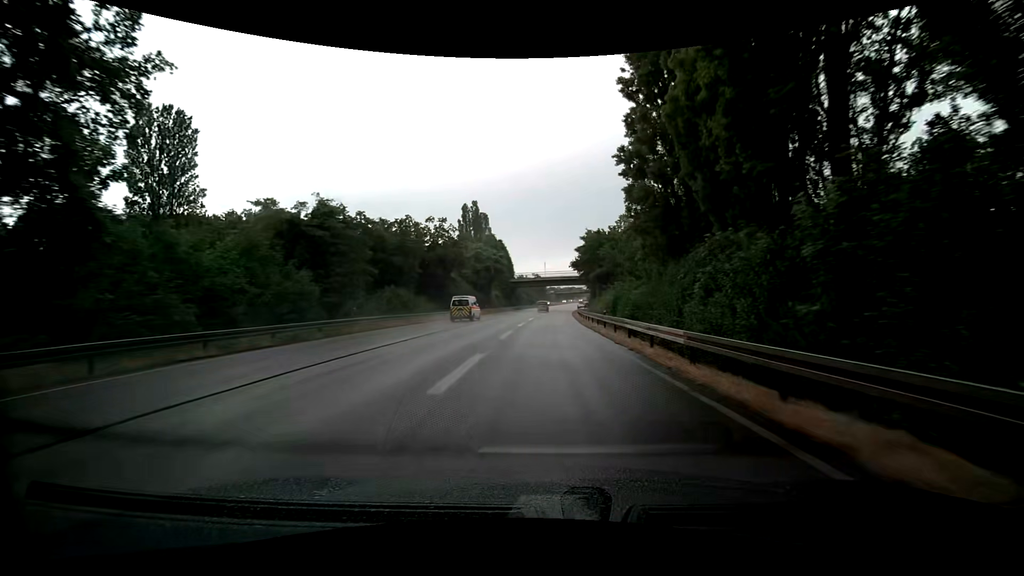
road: trunk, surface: asphalt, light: Day
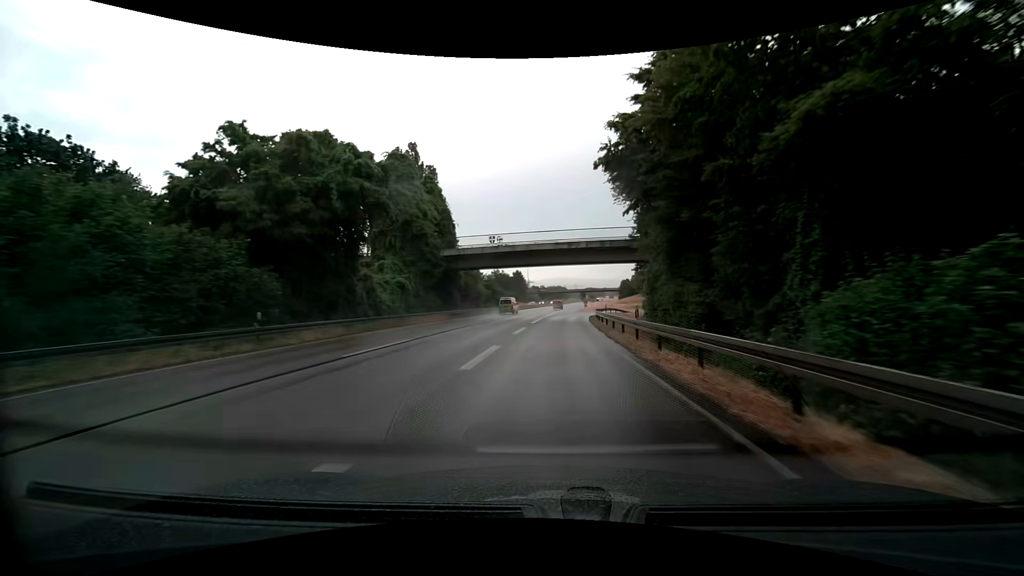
(+1.5, +57.0) m; +3°
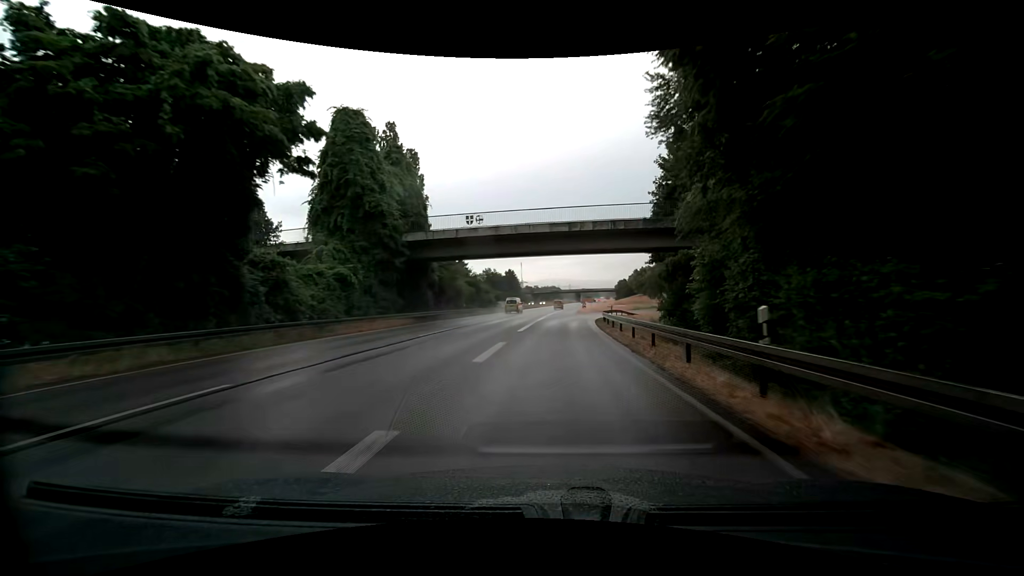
(0.0, +10.8) m; 0°
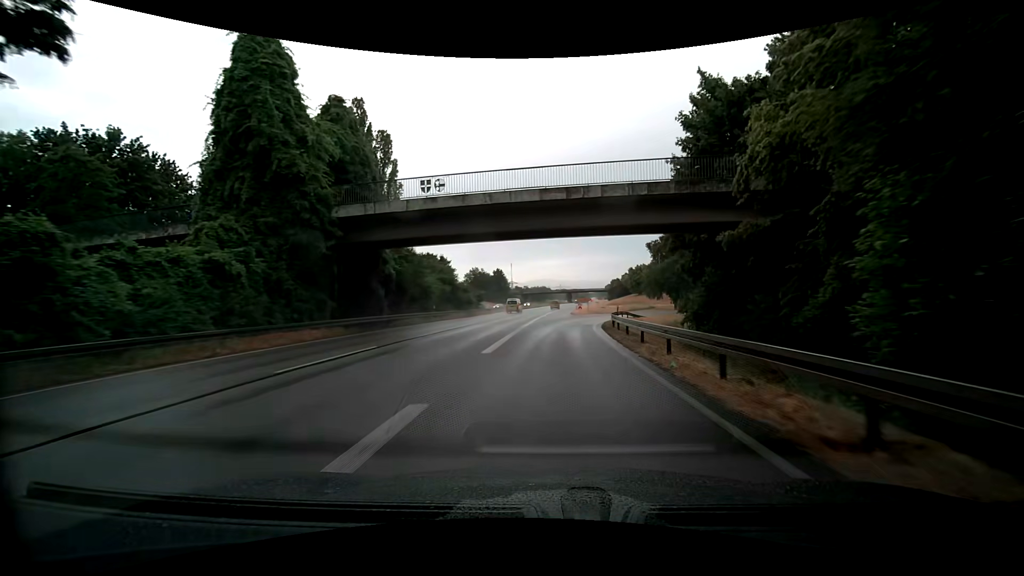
(+0.1, +10.5) m; +1°
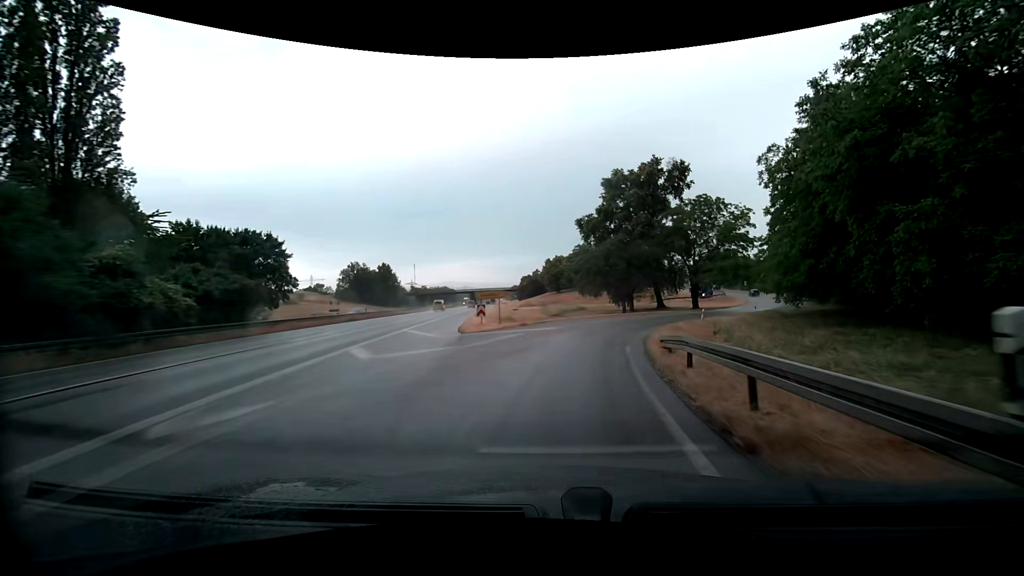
(+1.8, +38.7) m; +7°
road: trunk_link
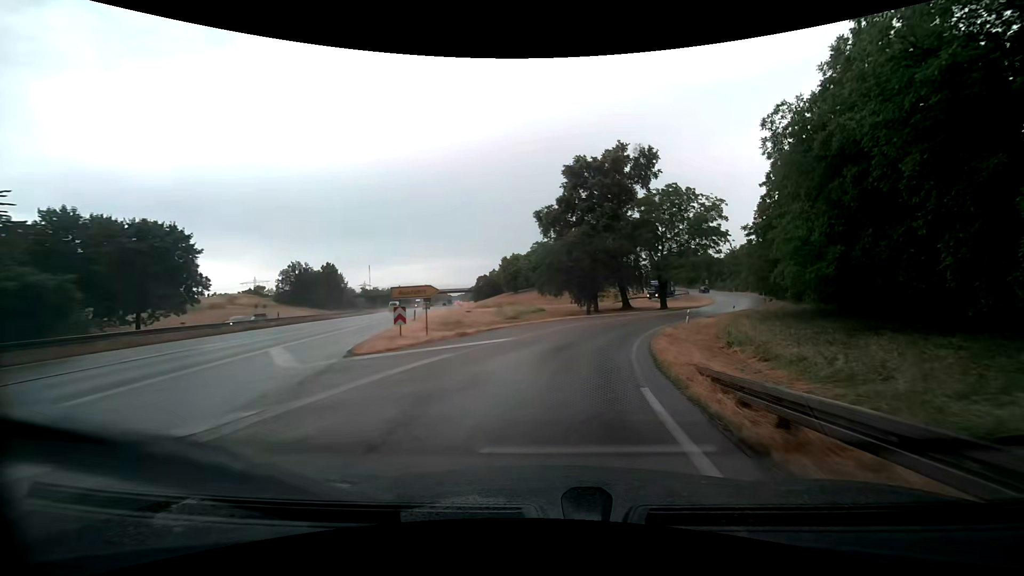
(+0.2, +9.1) m; +2°
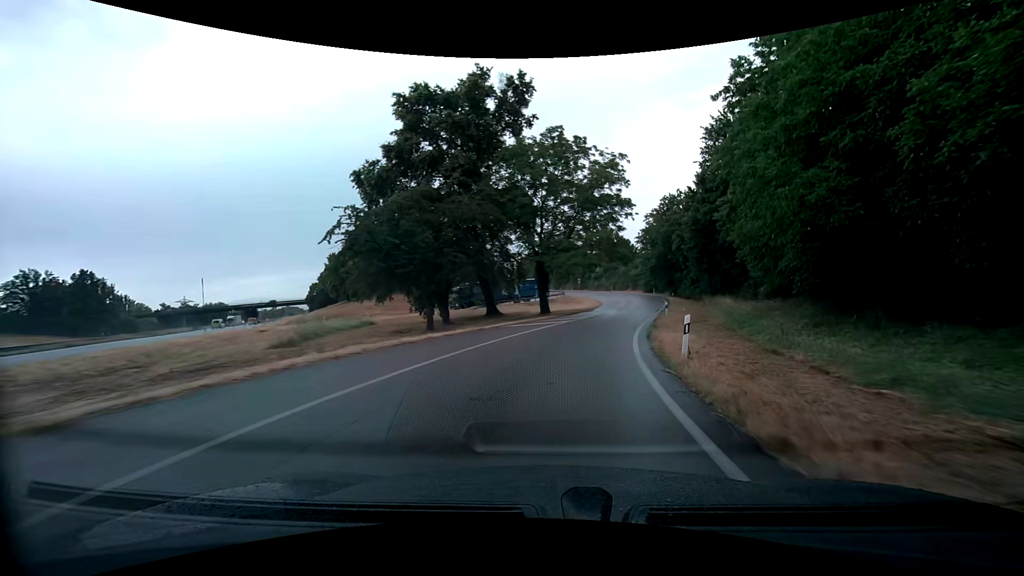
(+4.9, +26.4) m; +19°
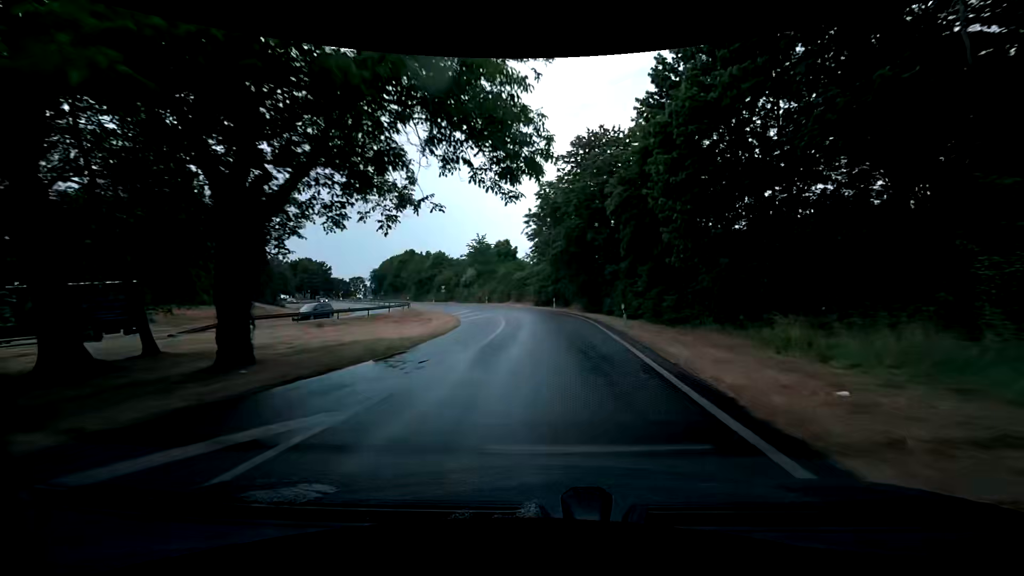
(+5.7, +36.4) m; +15°
(0, +10) (0, +20) (0, +30) (0, +40) (-2, +50) (-4, +60) (-8, +69) (-12, +78) (-16, +87) (-21, +96) m
